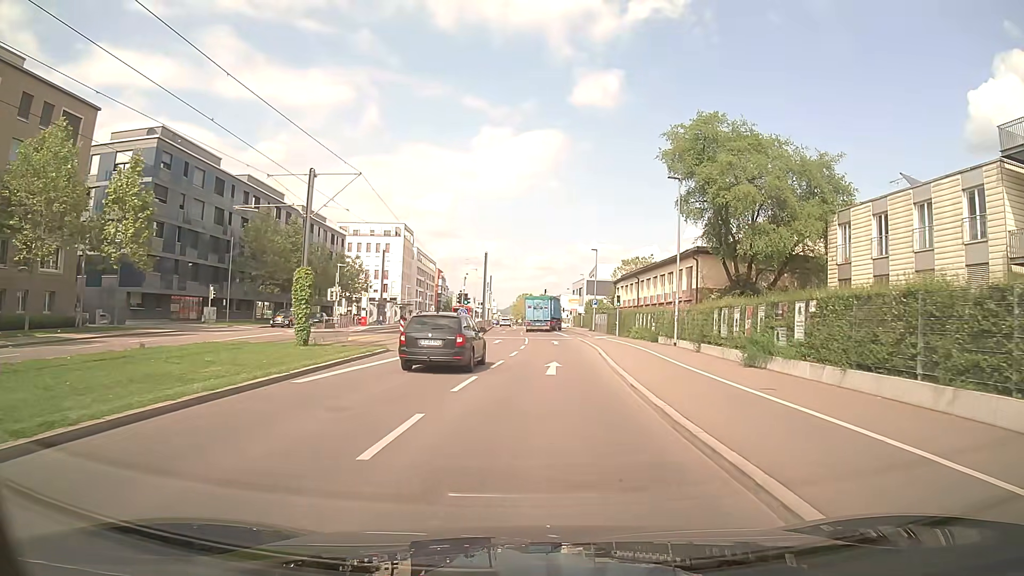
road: secondary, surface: asphalt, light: Day
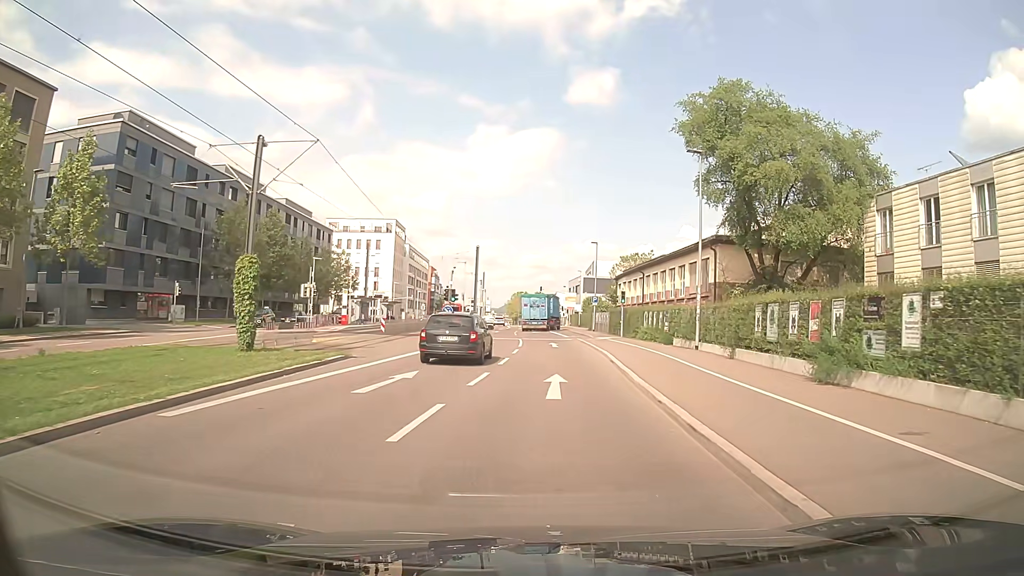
(0.0, +5.1) m; +1°
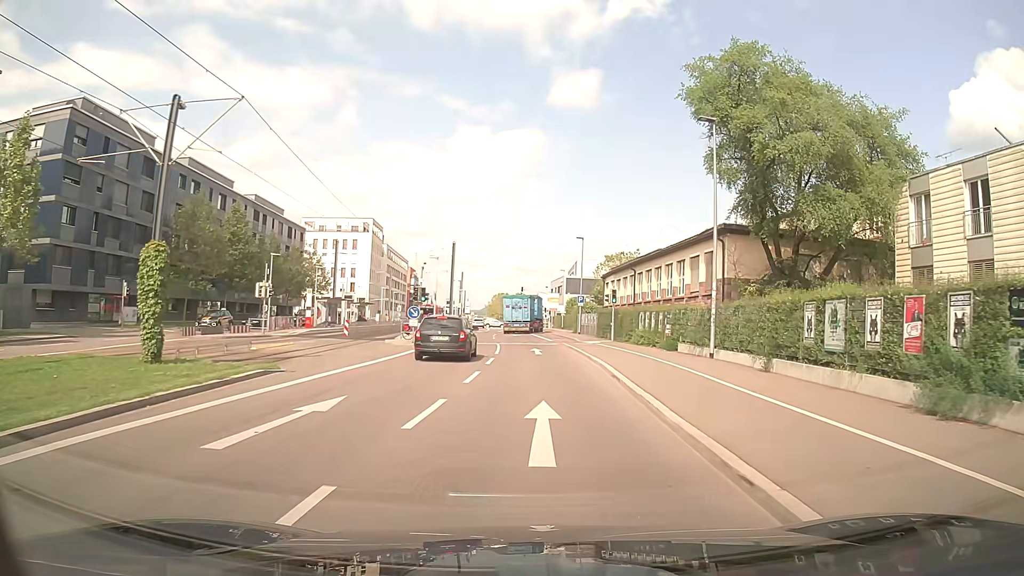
(+0.1, +4.9) m; +2°
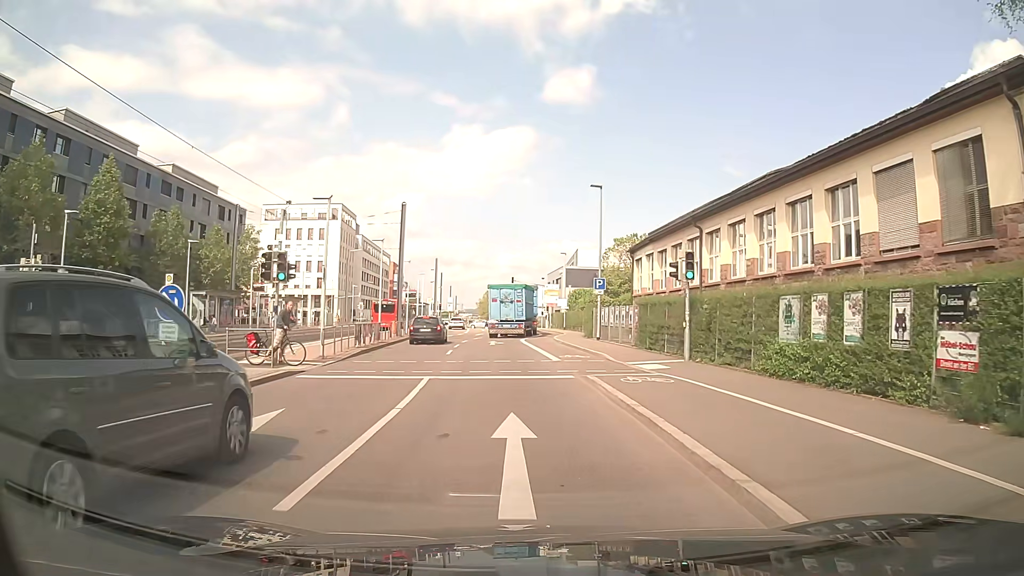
(+0.2, +21.6) m; 0°
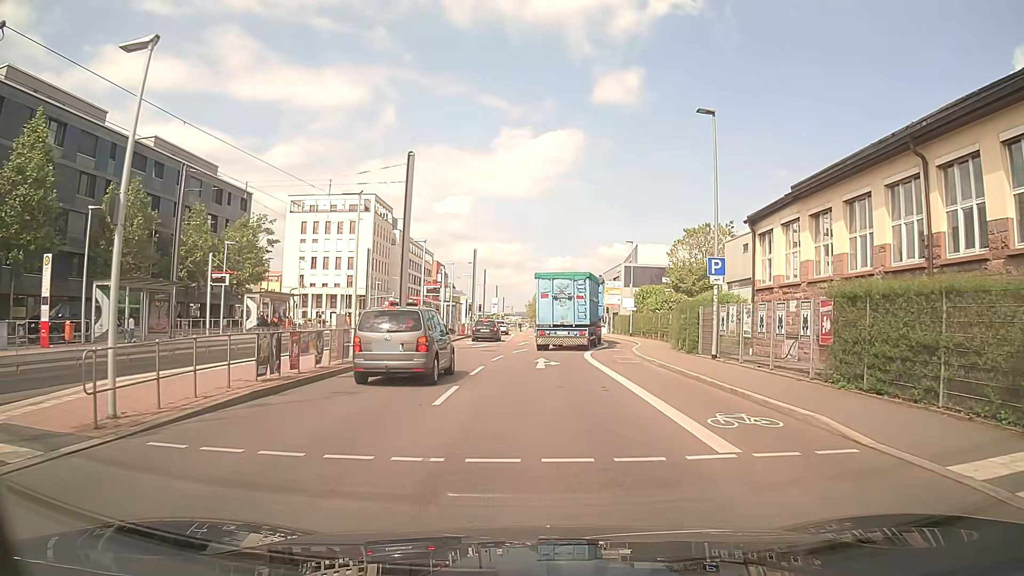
(-0.5, +13.8) m; -5°
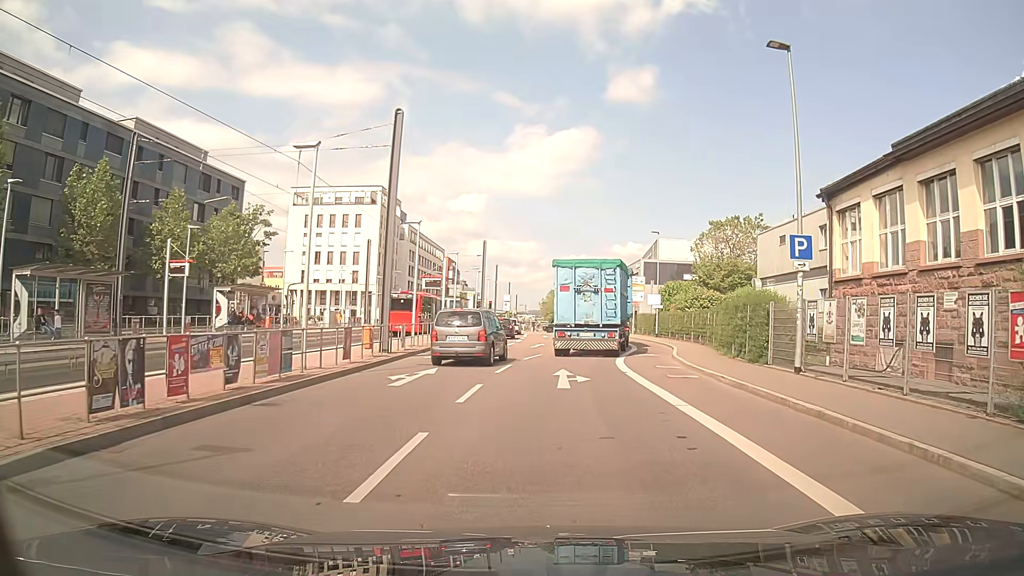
(0.0, +5.9) m; 0°
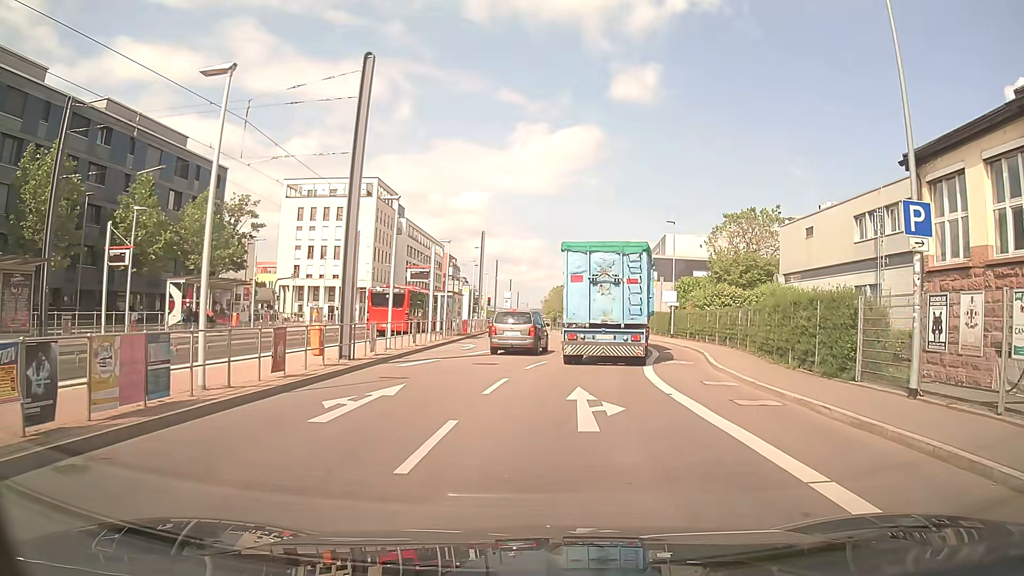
(0.0, +5.0) m; -1°
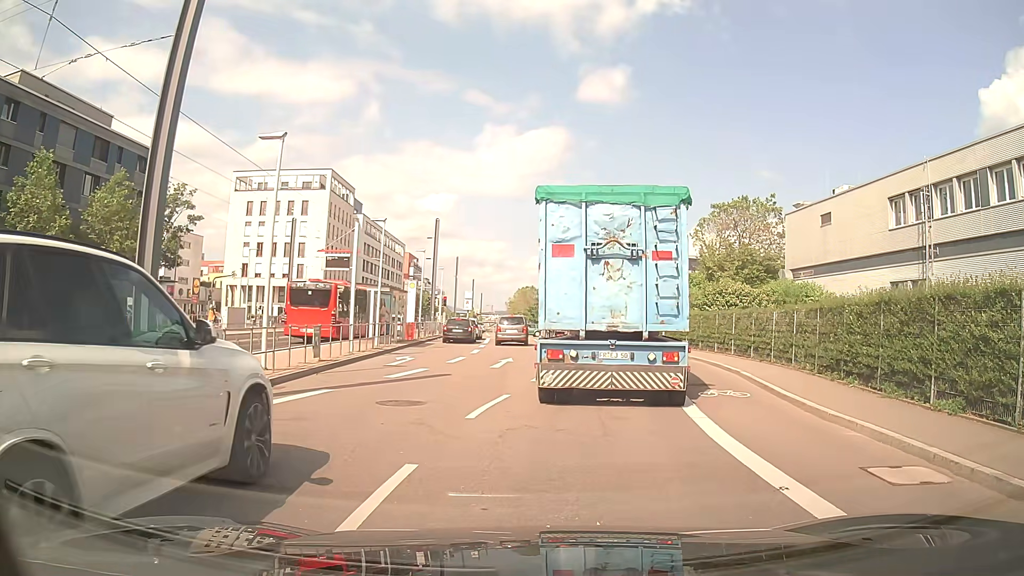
(+0.2, +8.3) m; +3°
